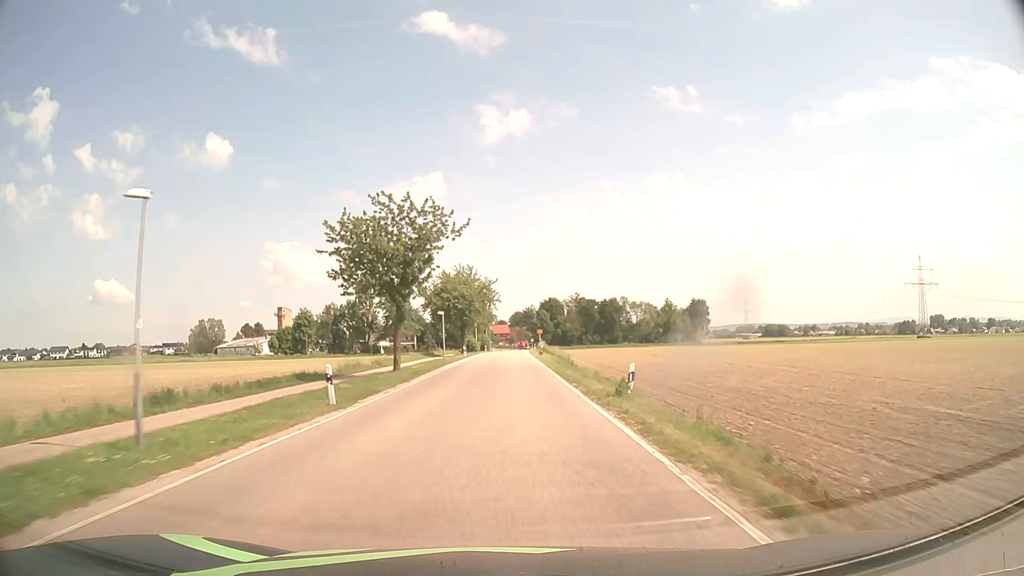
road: secondary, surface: asphalt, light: Day
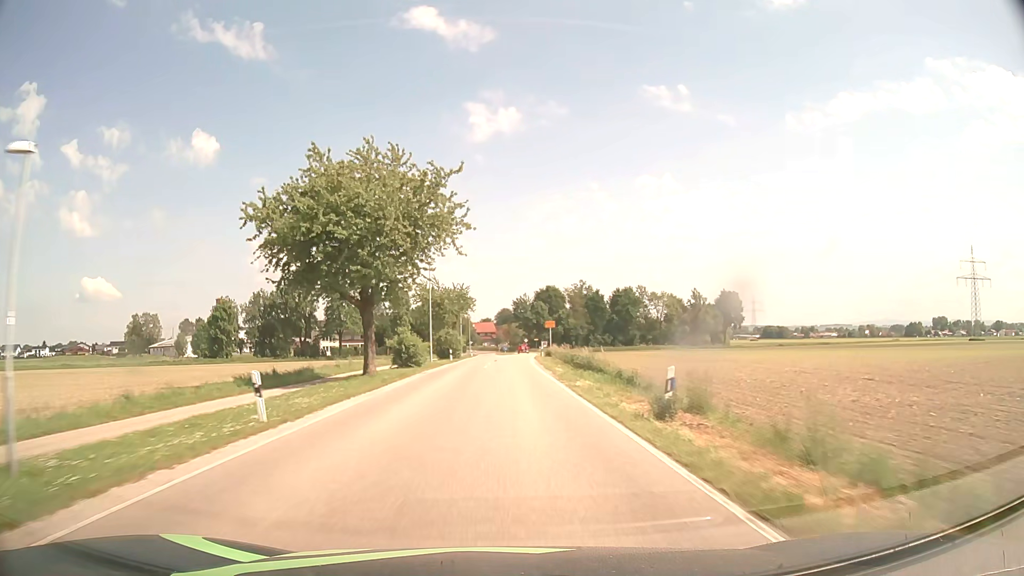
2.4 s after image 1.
(+0.2, +50.9) m; +1°
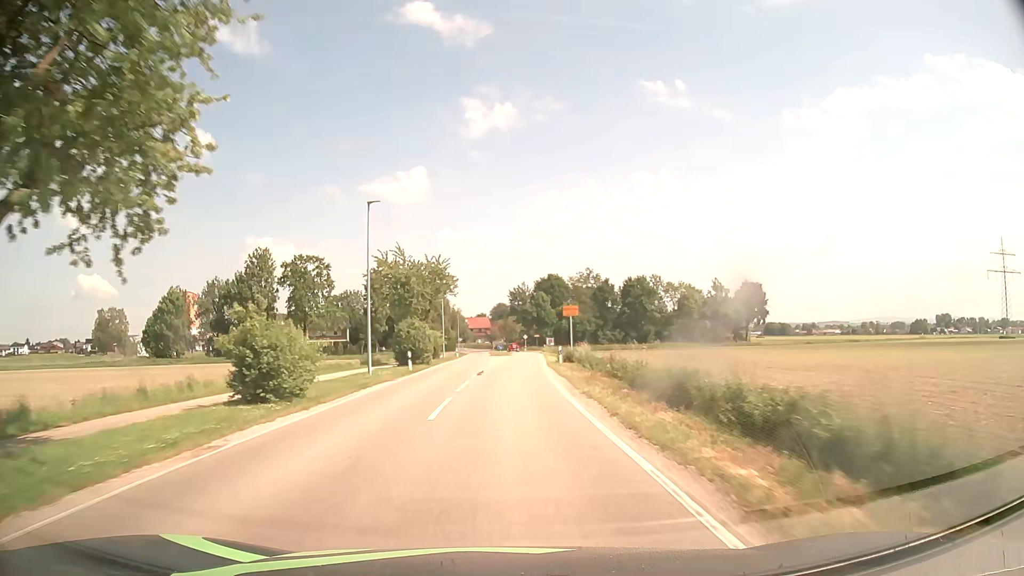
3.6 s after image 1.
(+0.1, +22.9) m; 0°
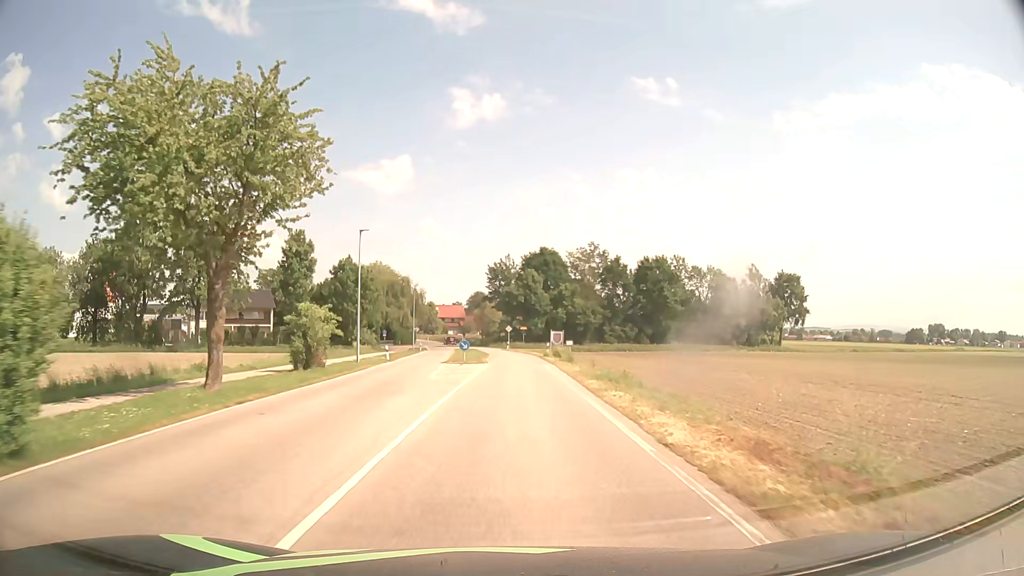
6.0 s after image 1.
(+0.4, +37.0) m; +2°
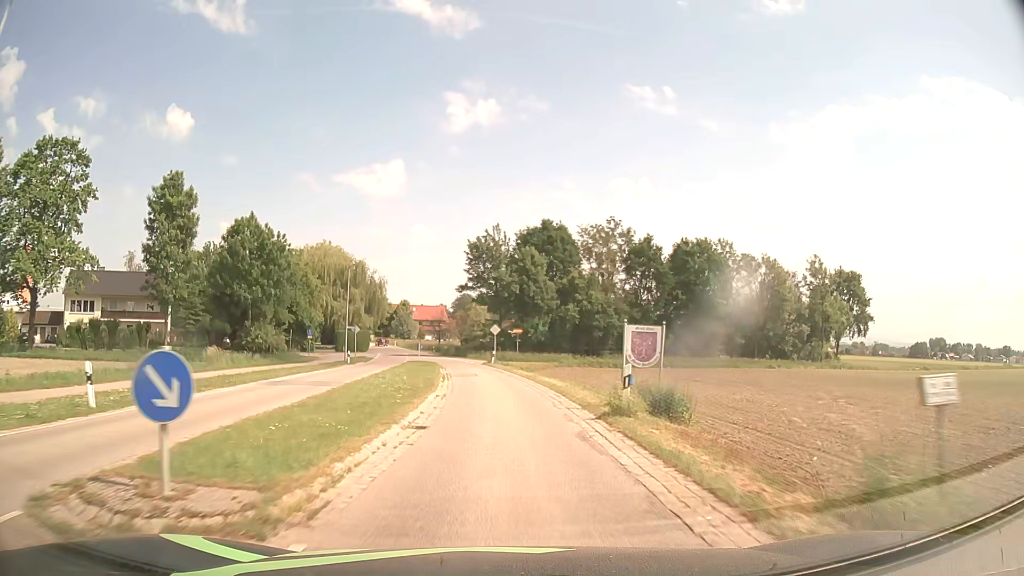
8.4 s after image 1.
(+0.4, +32.9) m; +1°
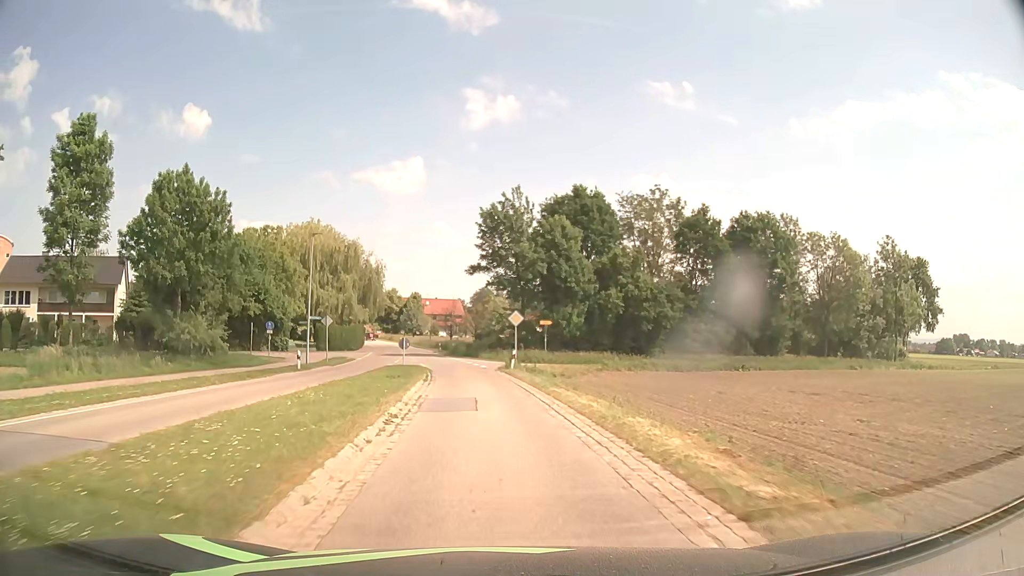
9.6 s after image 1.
(-0.2, +16.5) m; -2°
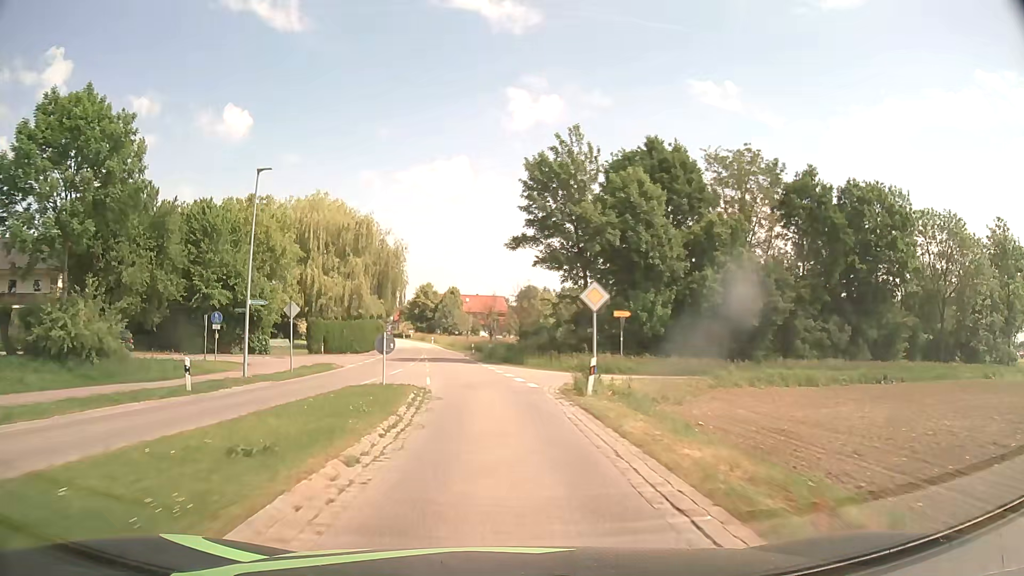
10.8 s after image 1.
(-0.5, +16.4) m; -4°
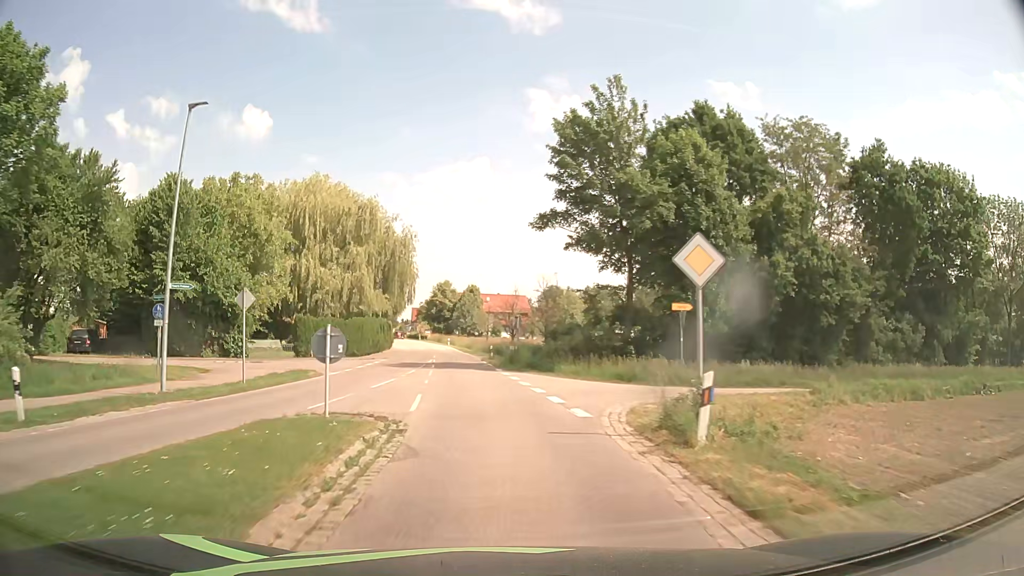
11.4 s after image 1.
(-0.1, +8.2) m; -2°
(0, +10) (-1, +20) (-2, +30) (-3, +40) (-4, +50) (-5, +60) (-7, +70) (-8, +79) (-10, +89) (-13, +99) m
